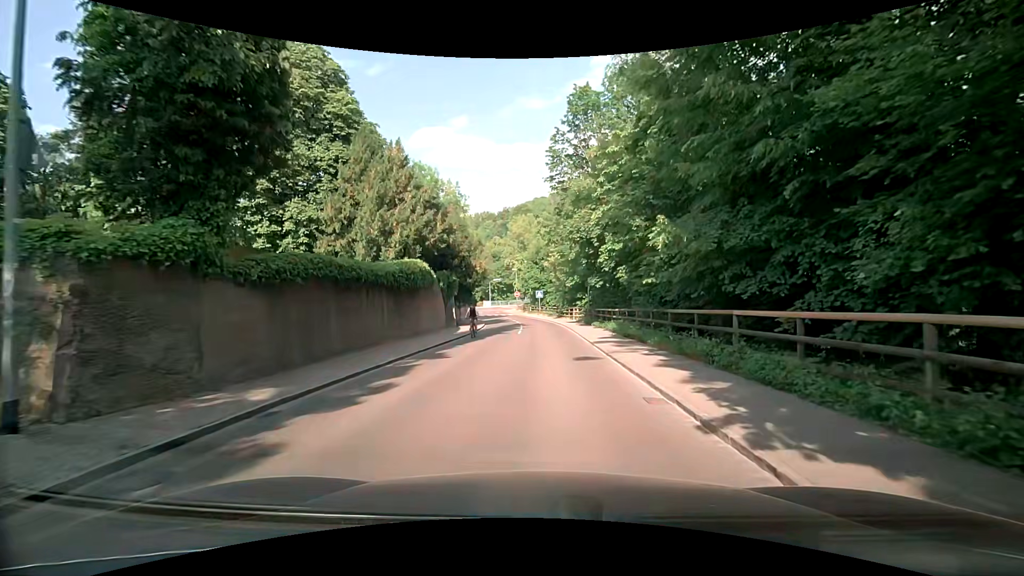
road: residential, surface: asphalt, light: Day
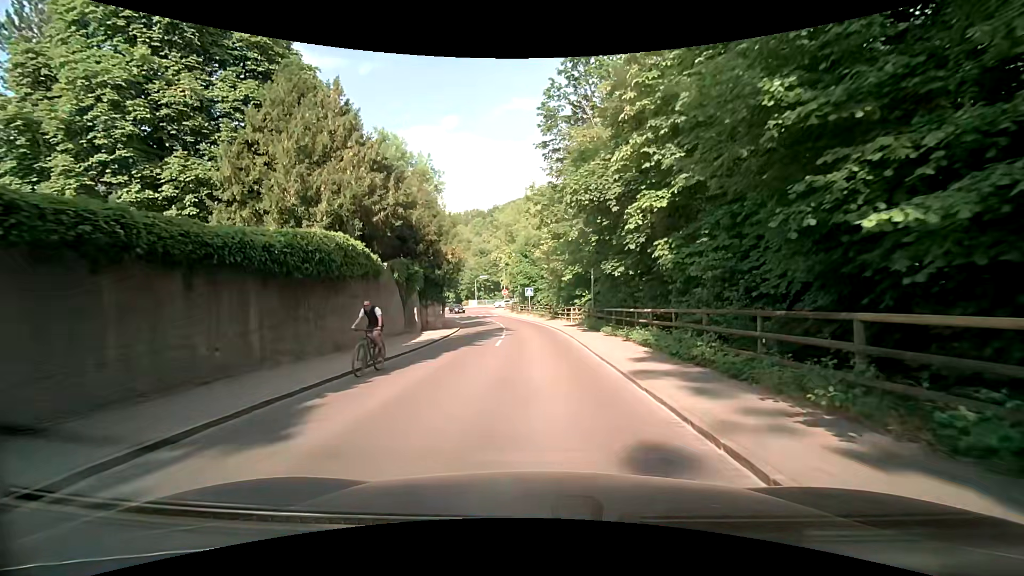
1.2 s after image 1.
(+0.2, +9.1) m; +2°
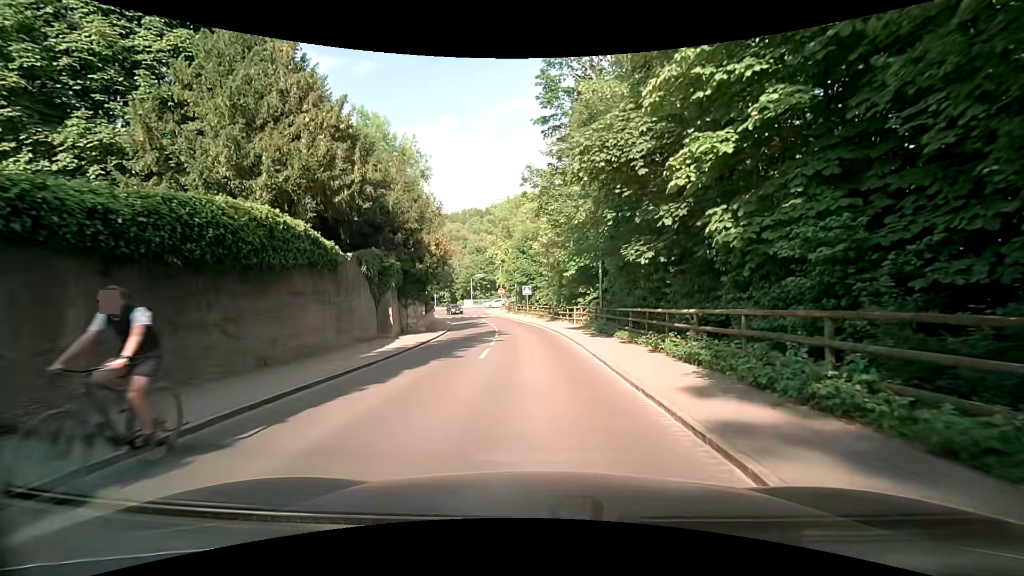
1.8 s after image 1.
(0.0, +4.5) m; +1°
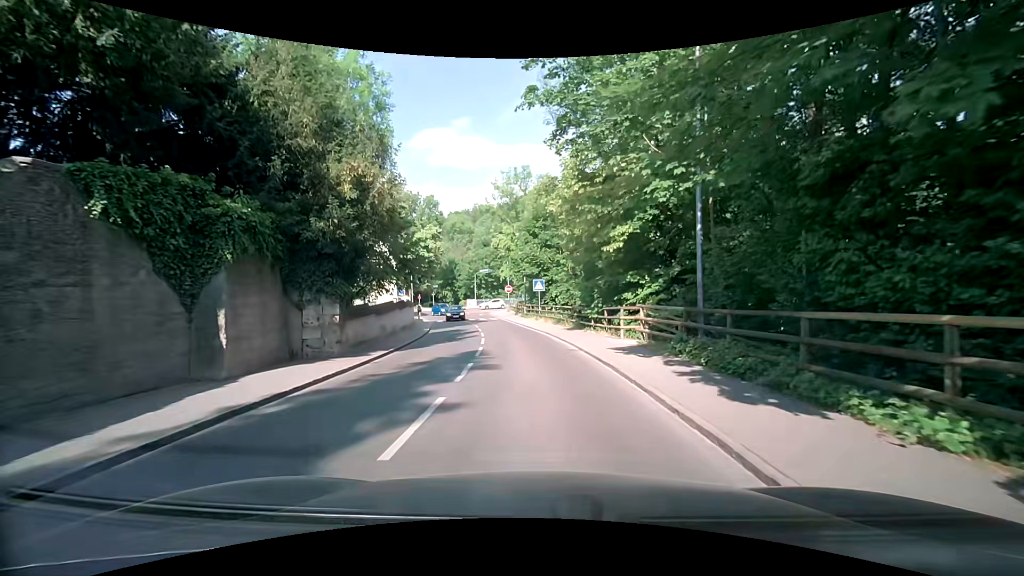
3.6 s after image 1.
(-0.3, +13.7) m; -2°
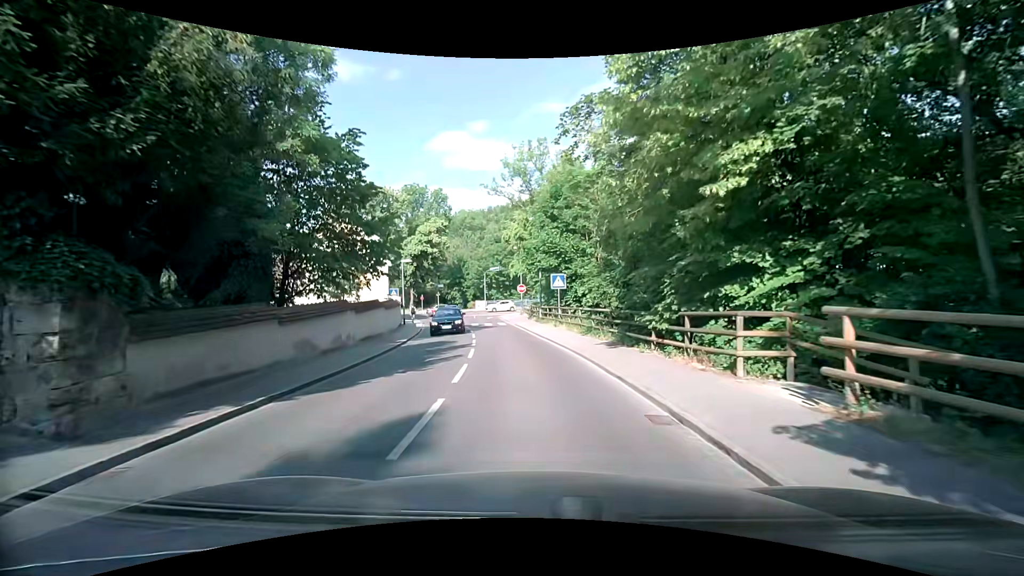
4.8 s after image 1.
(-0.2, +9.1) m; -3°
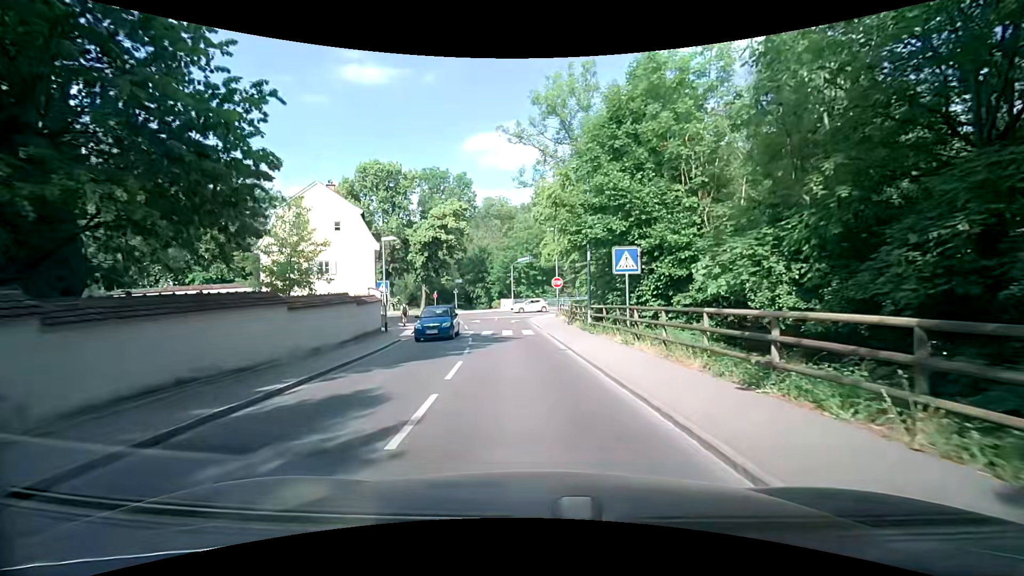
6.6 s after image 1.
(-0.3, +13.5) m; -4°
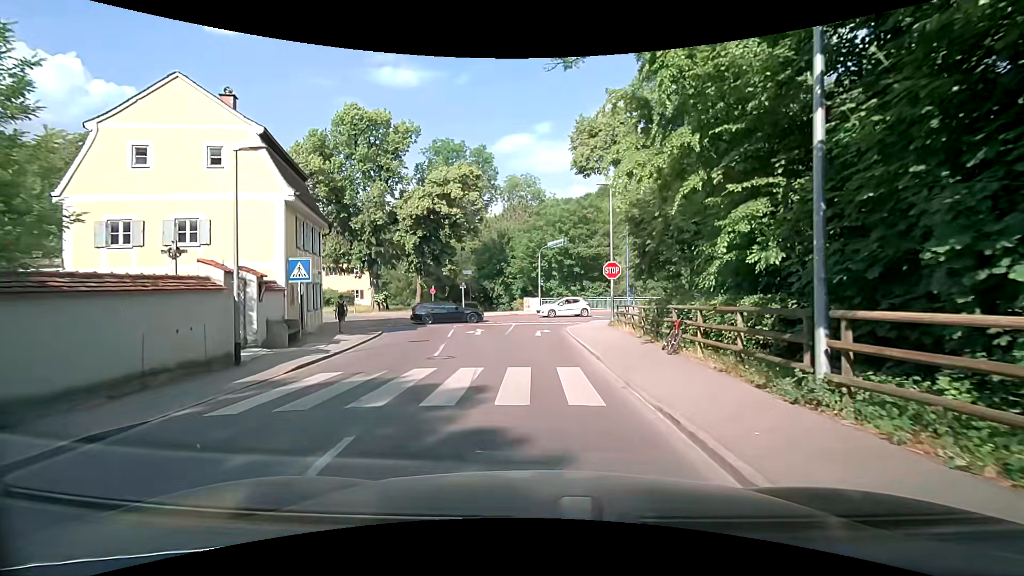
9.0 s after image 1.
(-0.4, +16.3) m; -3°
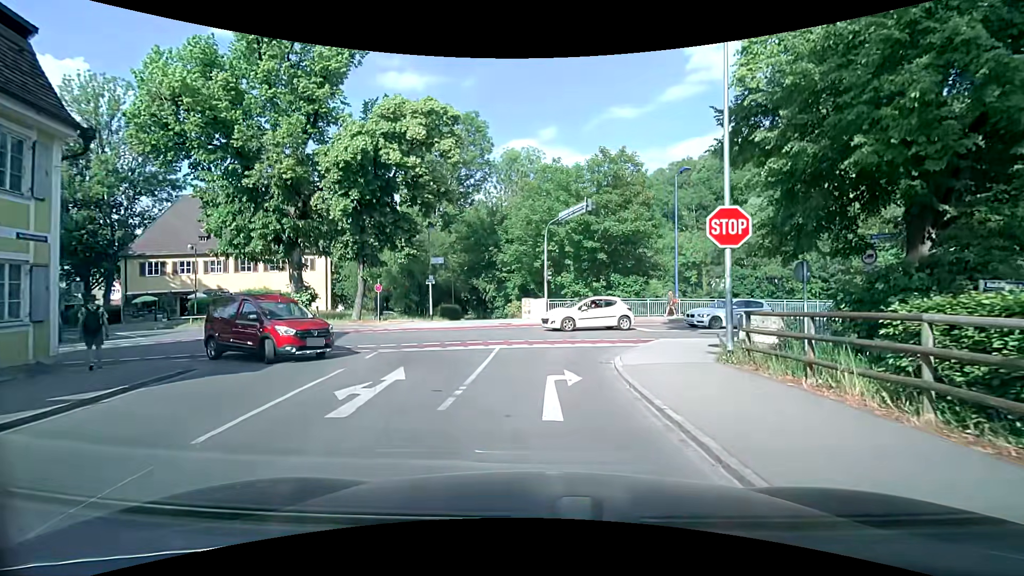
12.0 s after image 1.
(0.0, +15.4) m; +1°
